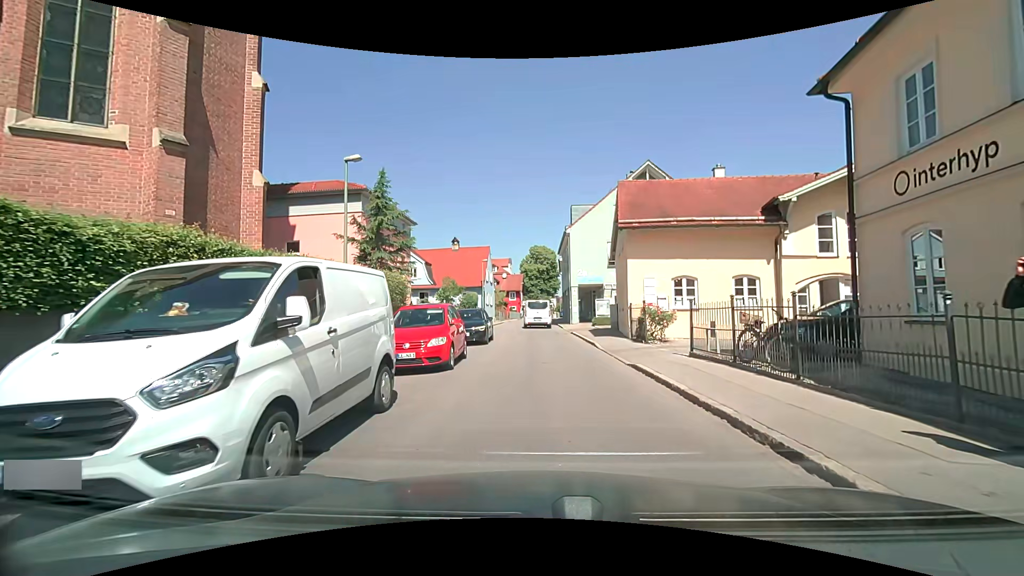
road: residential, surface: asphalt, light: Day
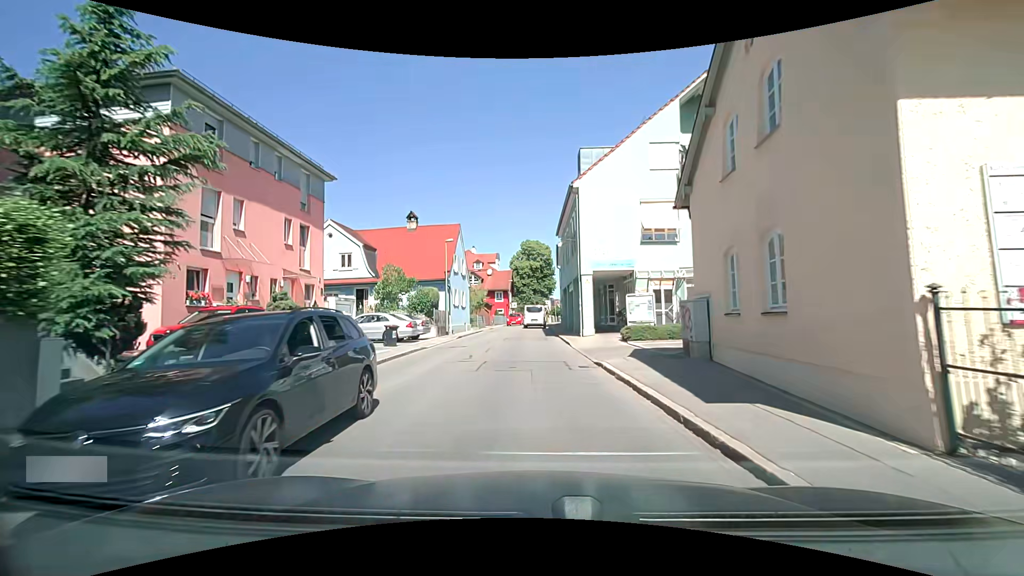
(+0.1, +16.0) m; 0°
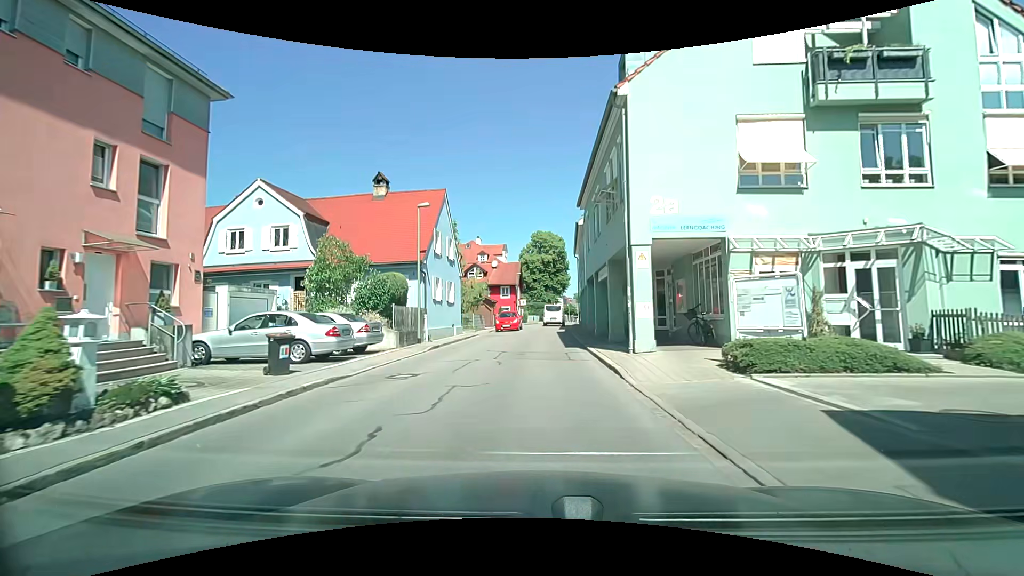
(-0.1, +10.5) m; -1°
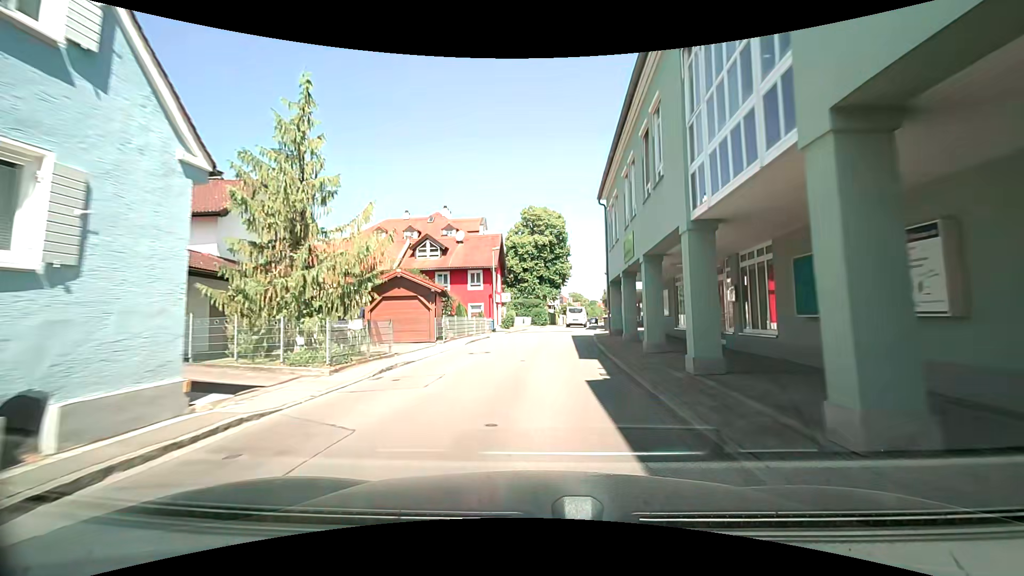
(0.0, +24.2) m; +1°
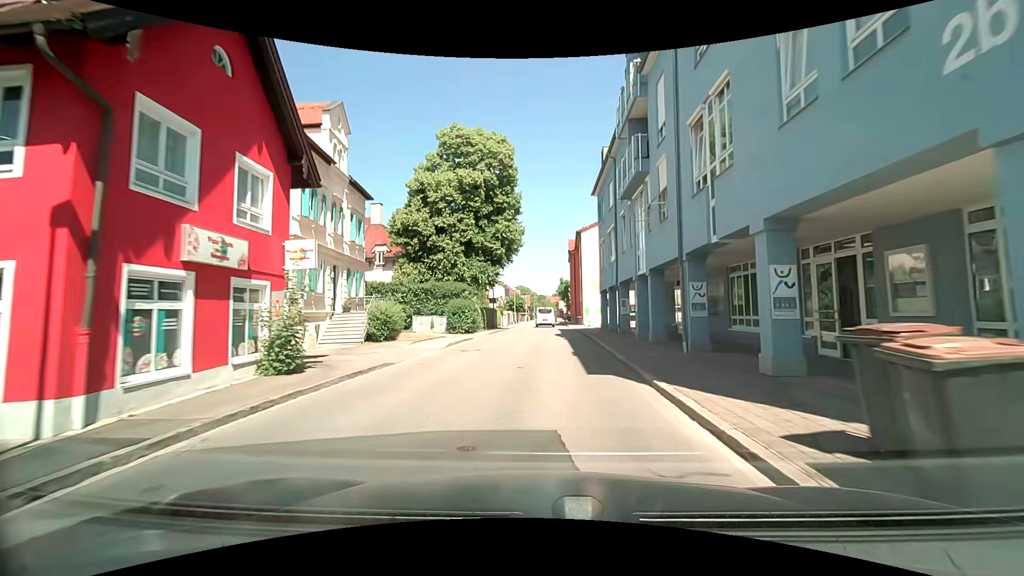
(+1.2, +32.0) m; +5°
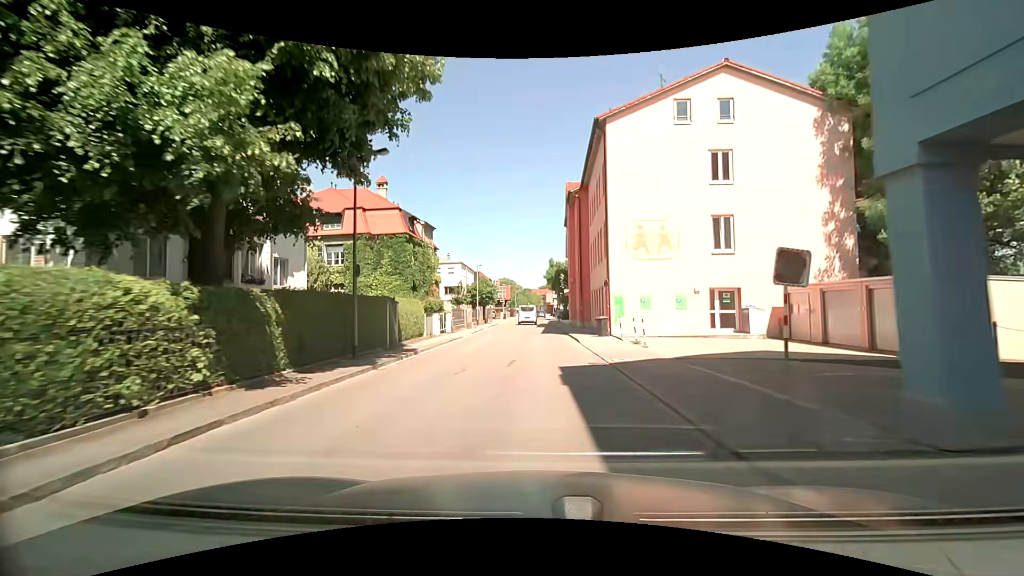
(+0.8, +32.4) m; +1°
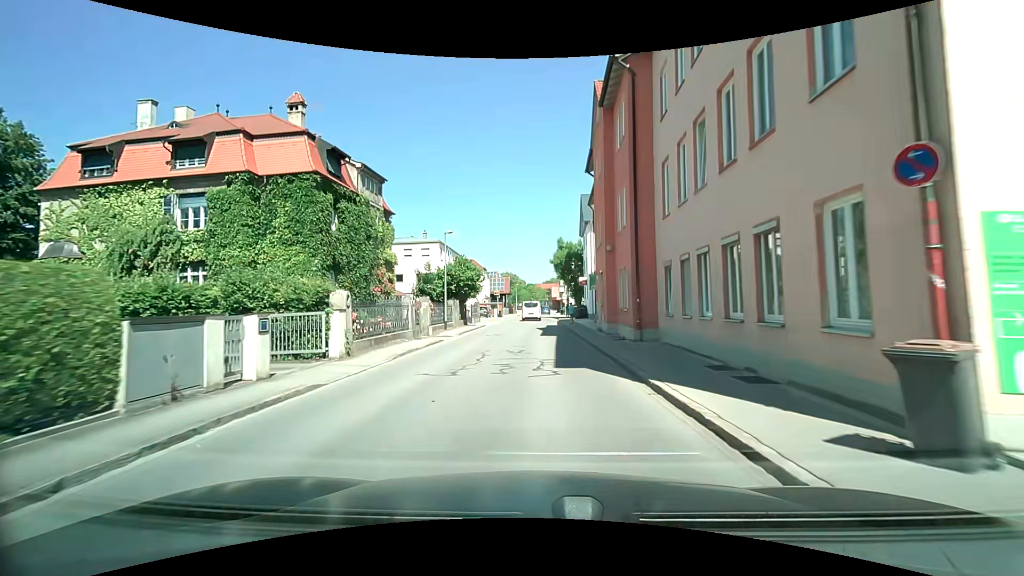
(+0.1, +19.6) m; 0°
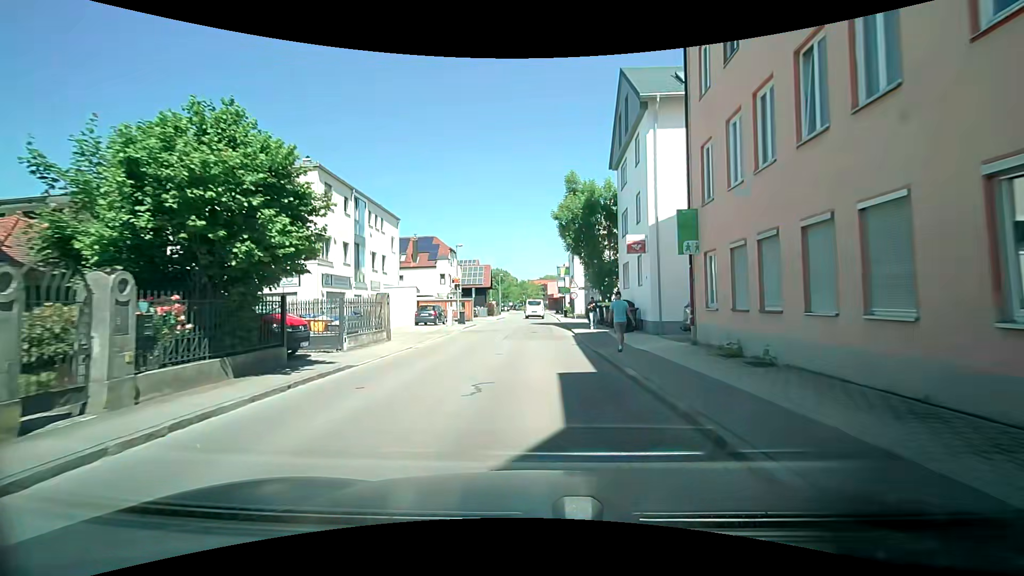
(+0.2, +29.7) m; +1°
(0, +10) (0, +20) (0, +30) (0, +40) (0, +50) (0, +60) (0, +70) (-1, +80) (-1, +90) (-2, +100) m
